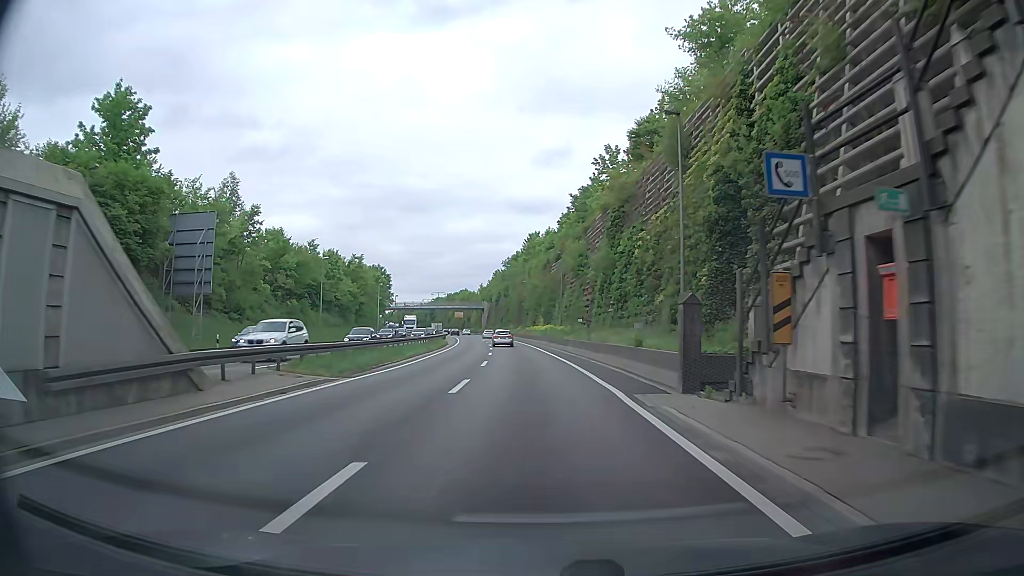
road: trunk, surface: asphalt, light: Day
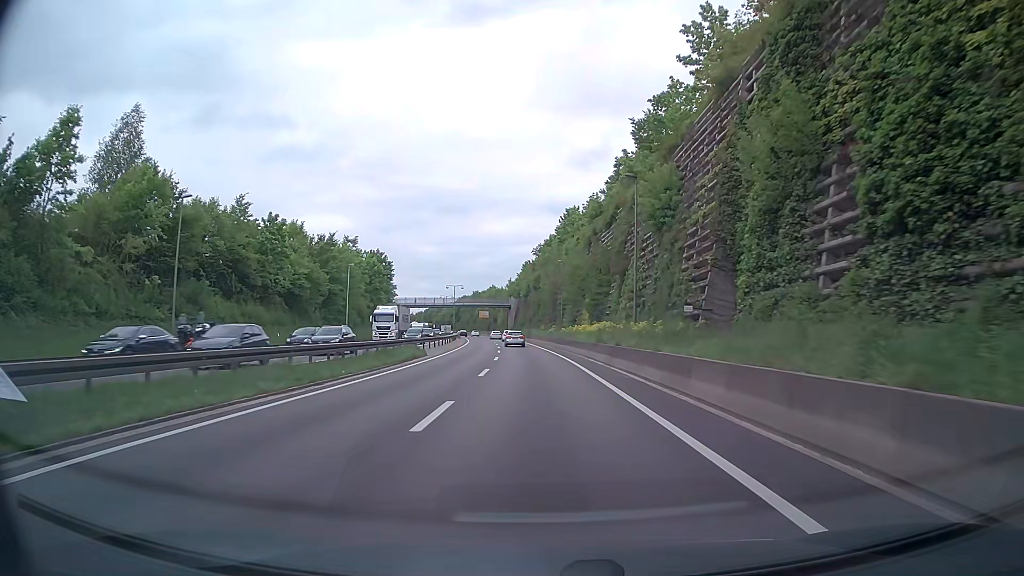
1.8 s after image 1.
(-1.4, +29.7) m; -5°
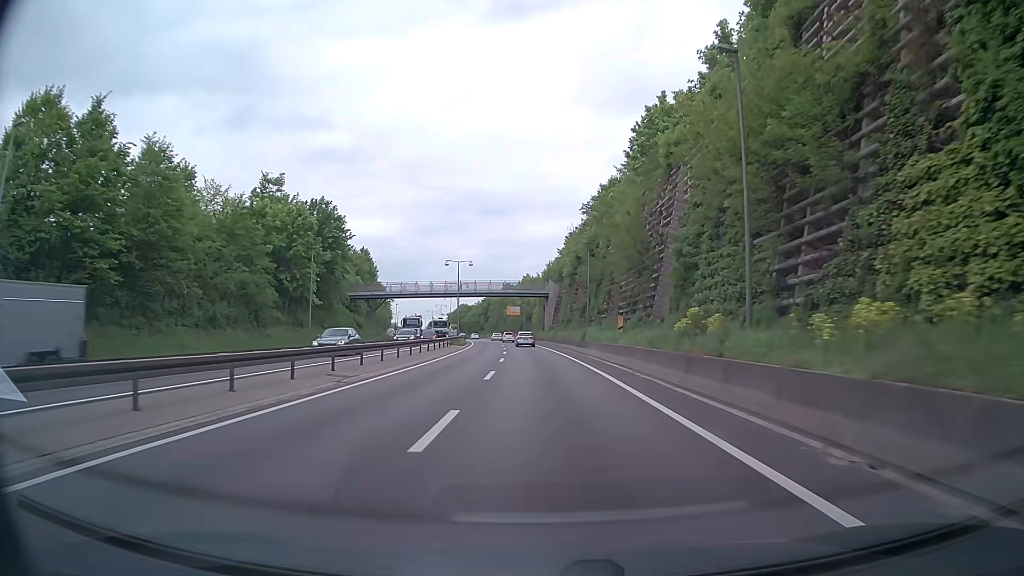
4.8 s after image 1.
(-1.6, +49.8) m; -3°
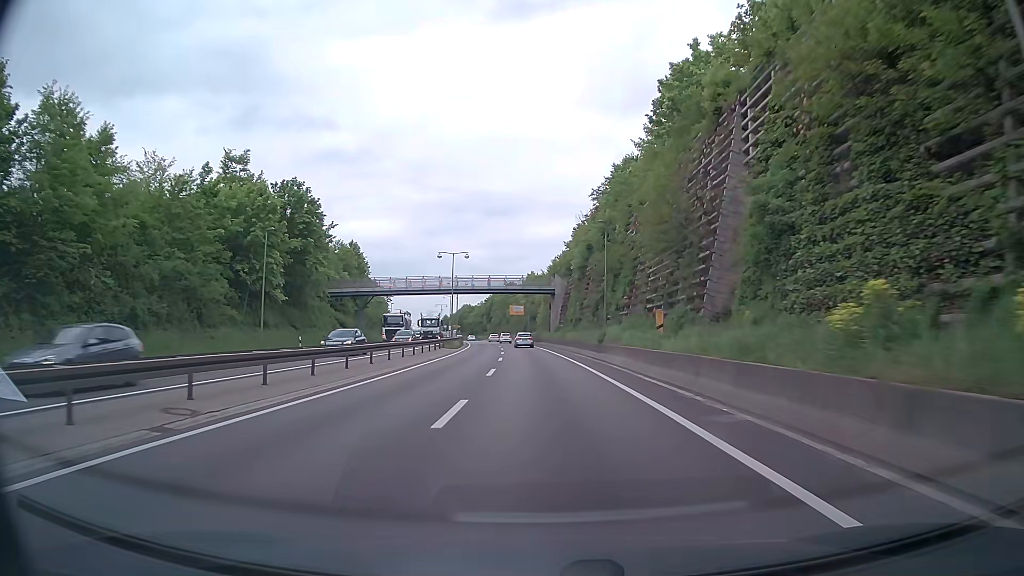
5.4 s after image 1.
(0.0, +10.0) m; 0°
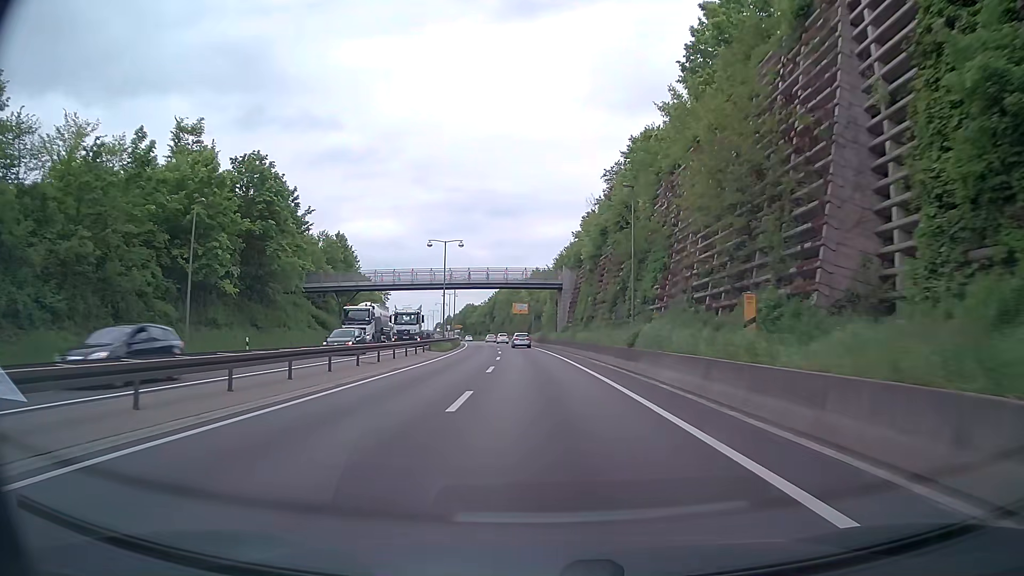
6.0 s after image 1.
(-0.1, +10.0) m; -1°
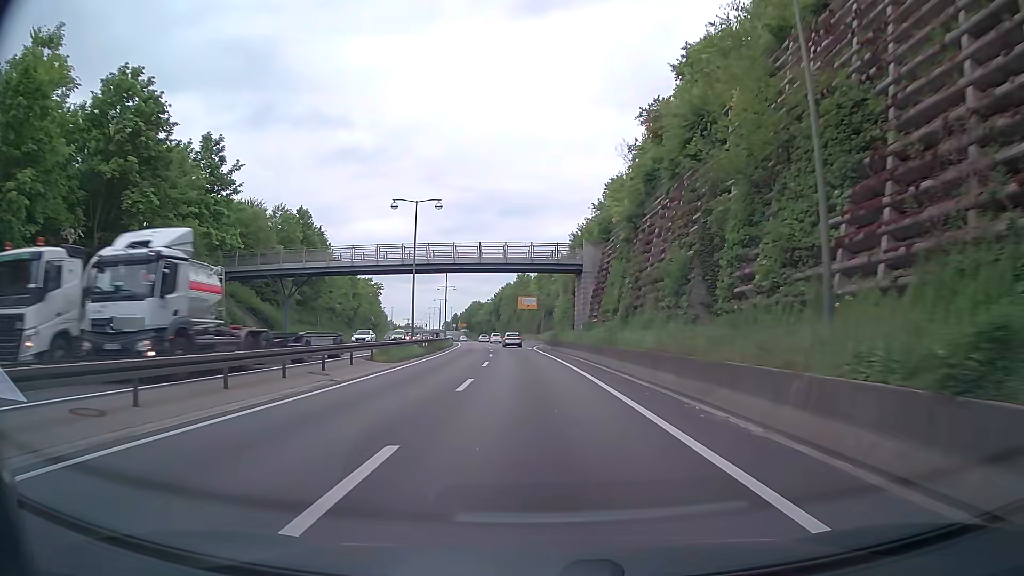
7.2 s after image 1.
(-0.2, +19.9) m; -1°
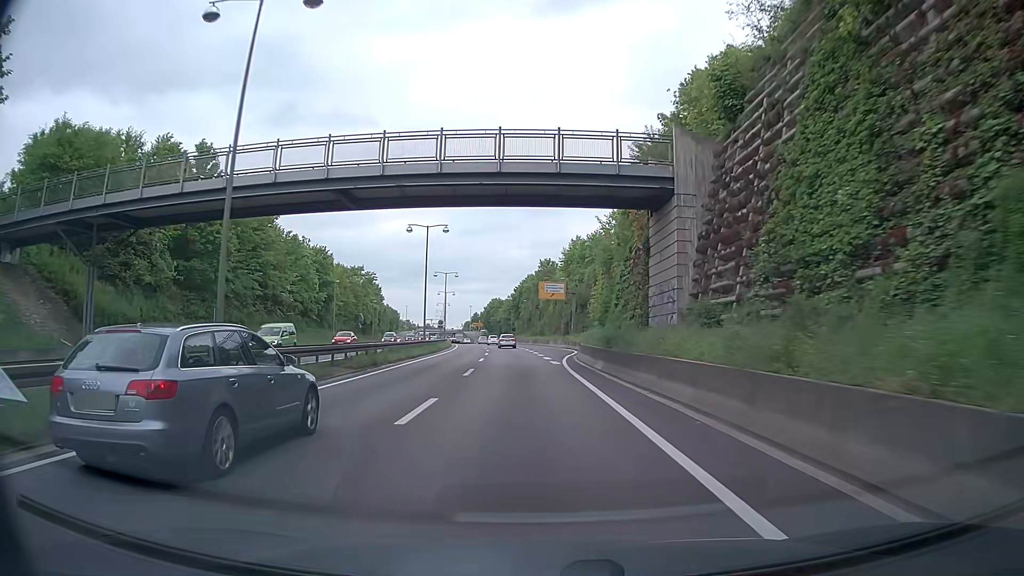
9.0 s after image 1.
(-0.7, +30.1) m; -2°
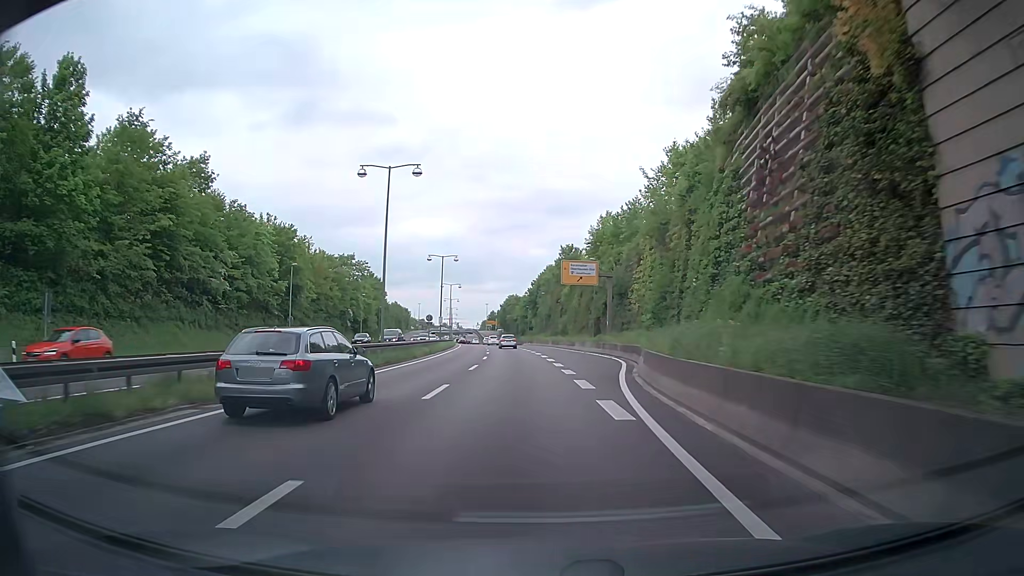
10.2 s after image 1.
(-0.6, +20.3) m; -3°
(0, +10) (0, +20) (0, +30) (-1, +40) (-2, +50) (-2, +60) (-3, +70) (-4, +80) (-5, +90) (-7, +100) m
